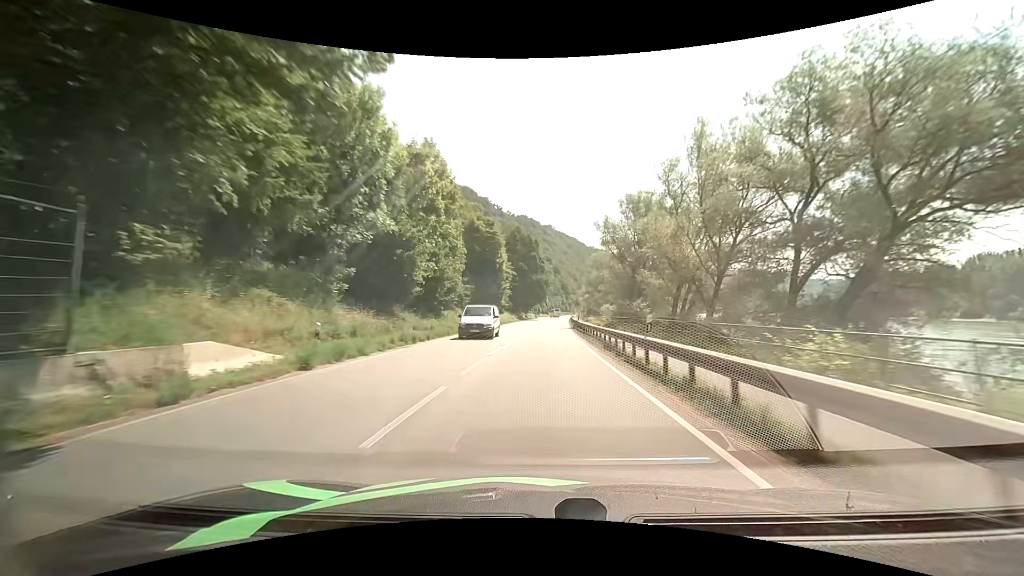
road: primary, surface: asphalt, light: Day
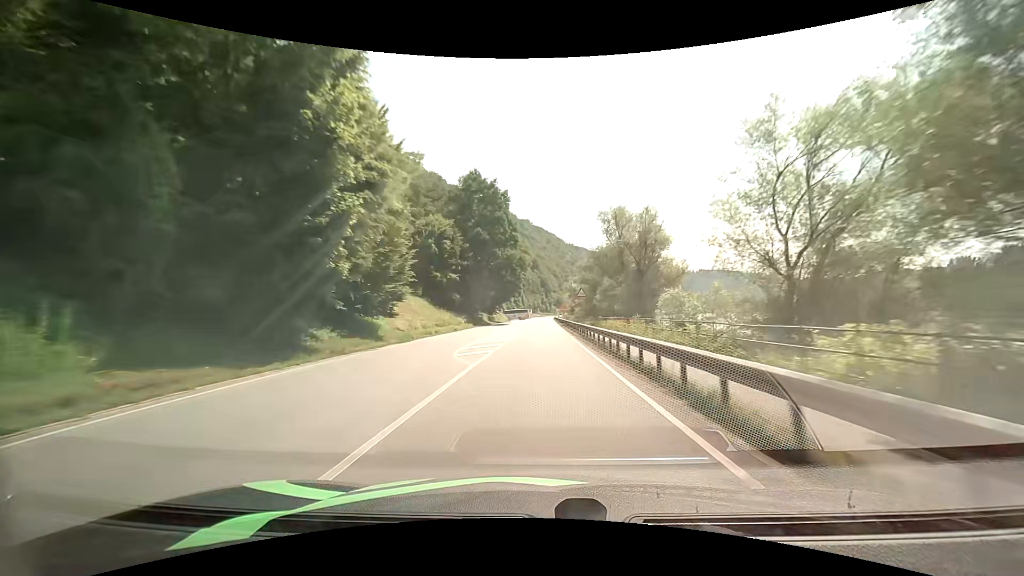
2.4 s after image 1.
(+1.1, +48.3) m; +3°
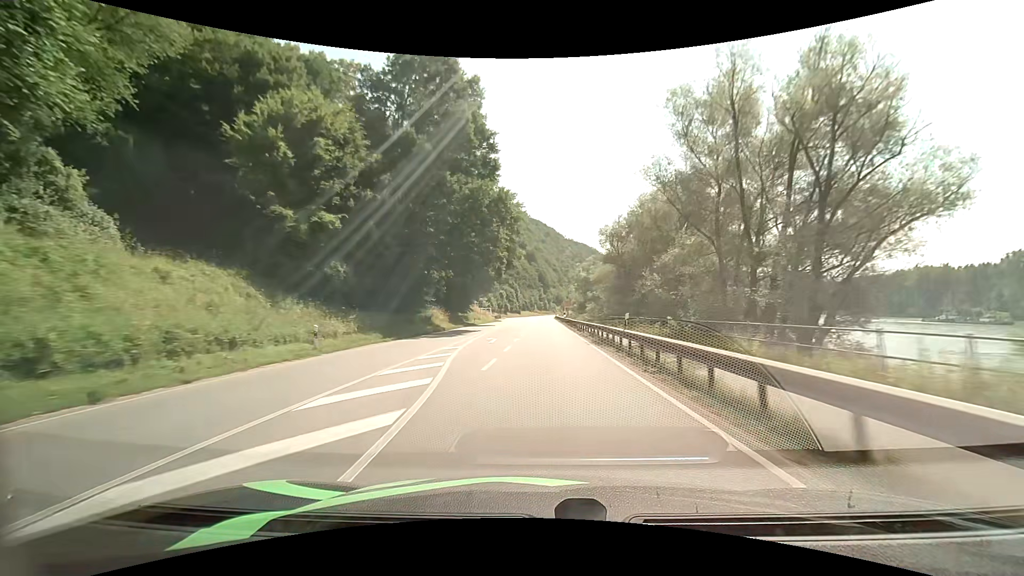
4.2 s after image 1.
(0.0, +36.6) m; 0°
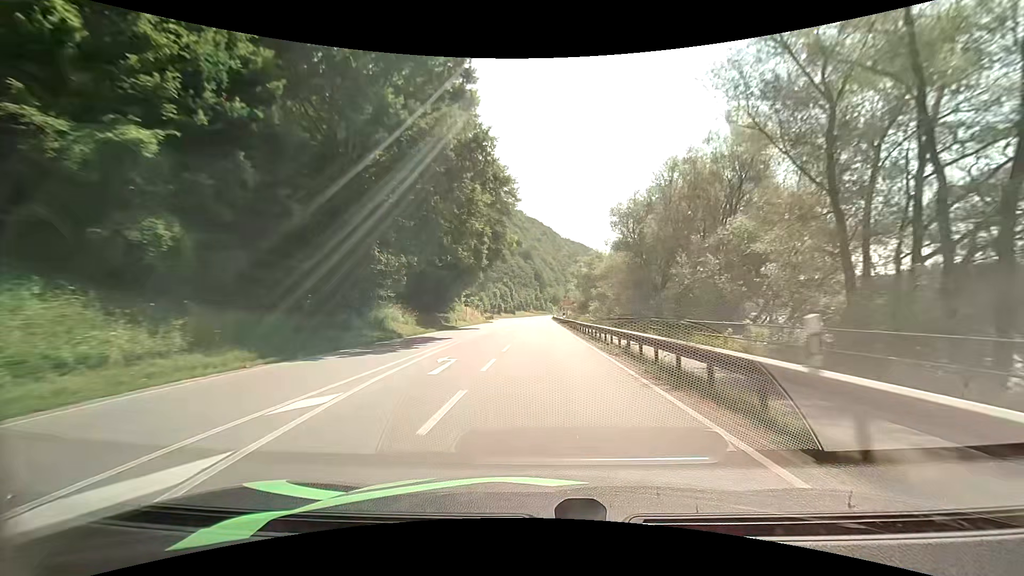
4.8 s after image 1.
(0.0, +12.1) m; 0°
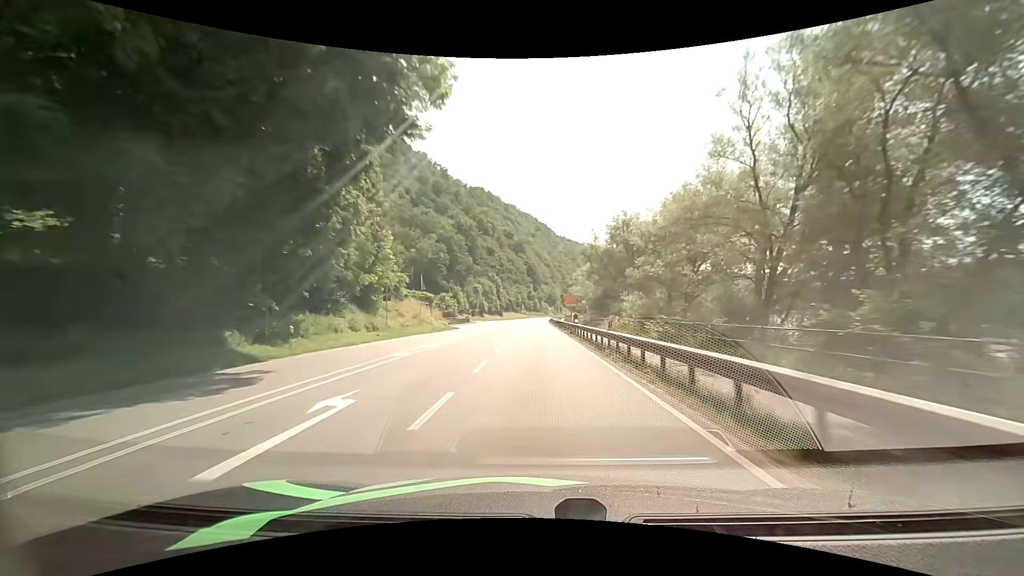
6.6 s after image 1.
(+0.3, +35.9) m; +1°
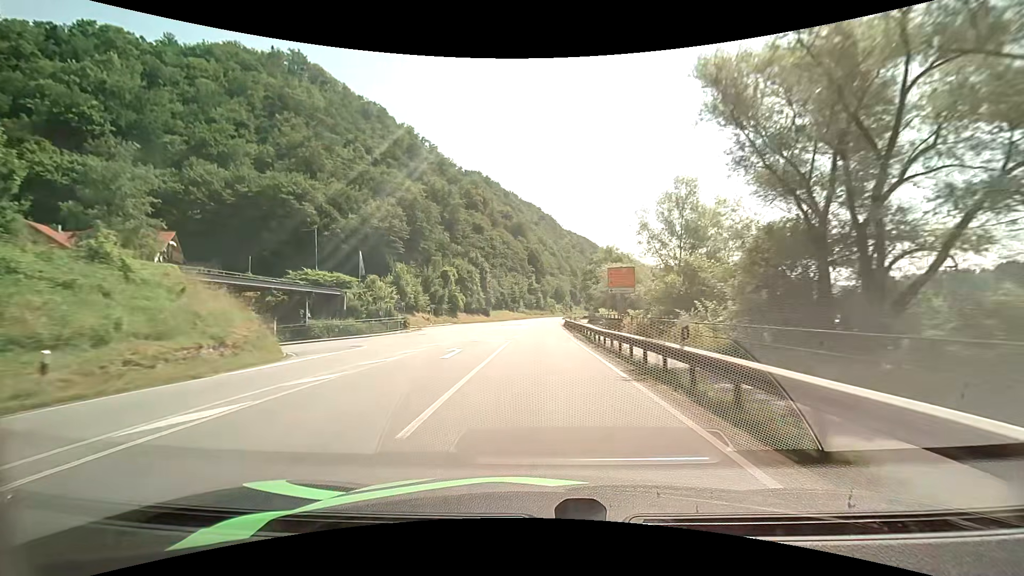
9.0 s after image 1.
(-0.3, +48.2) m; 0°
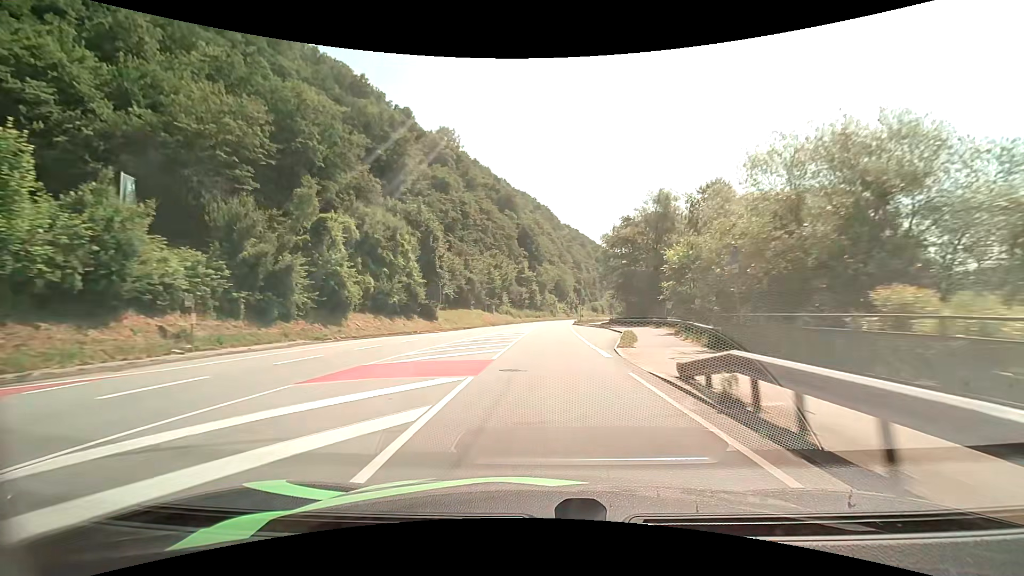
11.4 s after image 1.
(+0.1, +48.3) m; 0°
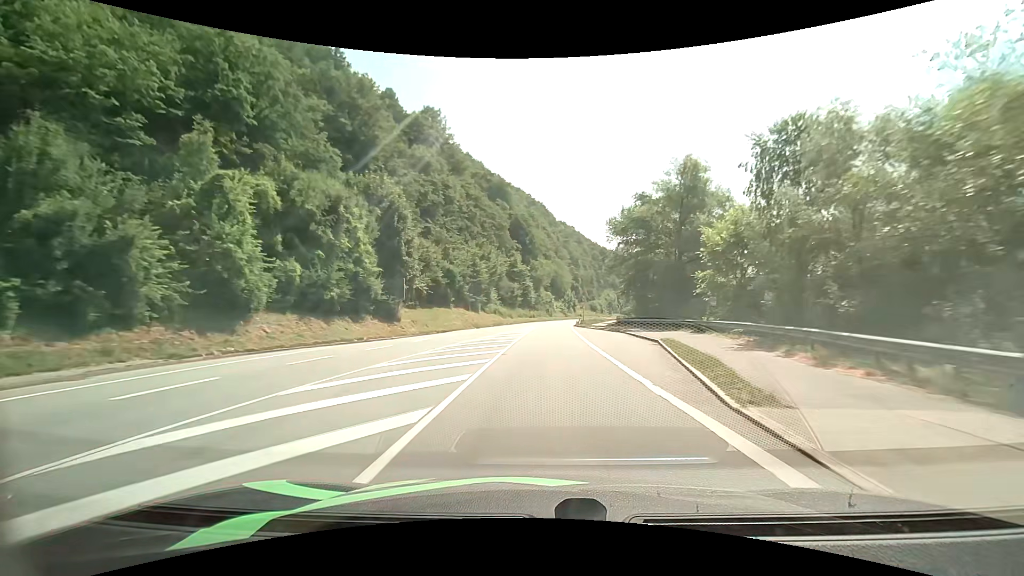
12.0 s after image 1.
(+0.1, +12.0) m; +1°
(0, +10) (0, +20) (0, +30) (+1, +40) (+1, +50) (+2, +60) (+4, +70) (+5, +80) (+7, +90) (+9, +99) m
